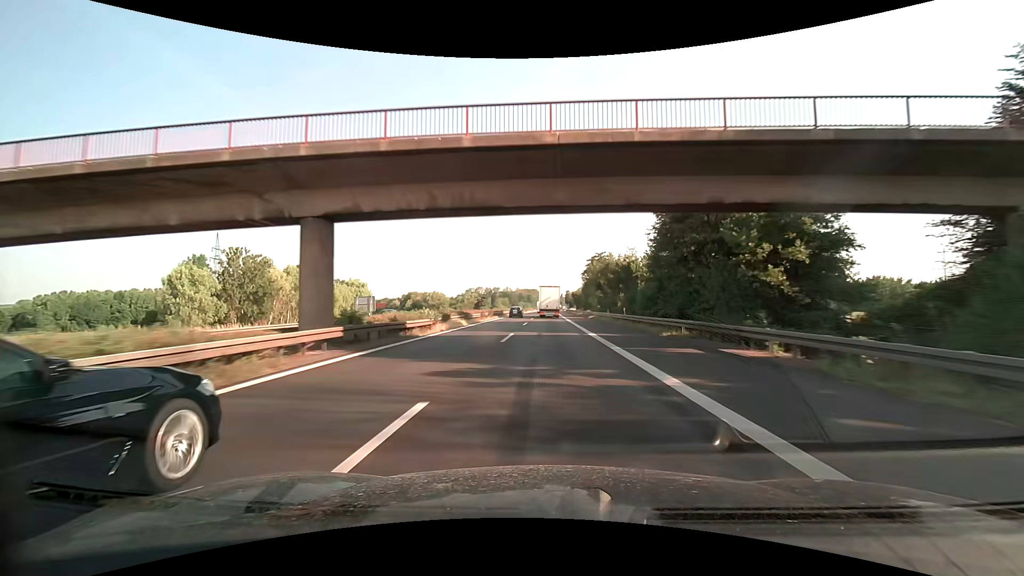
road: motorway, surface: asphalt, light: Day
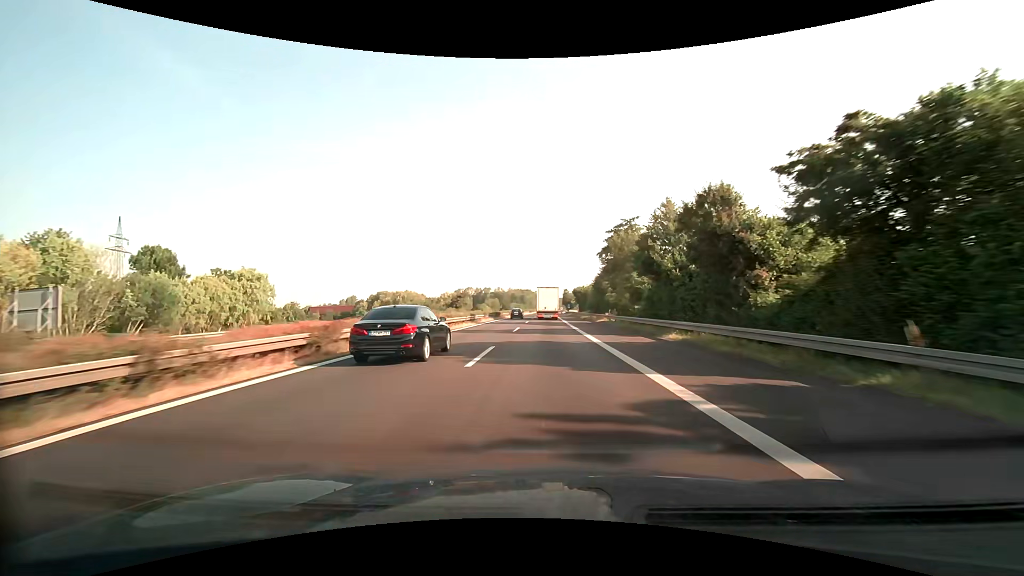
(+0.2, +43.7) m; +1°
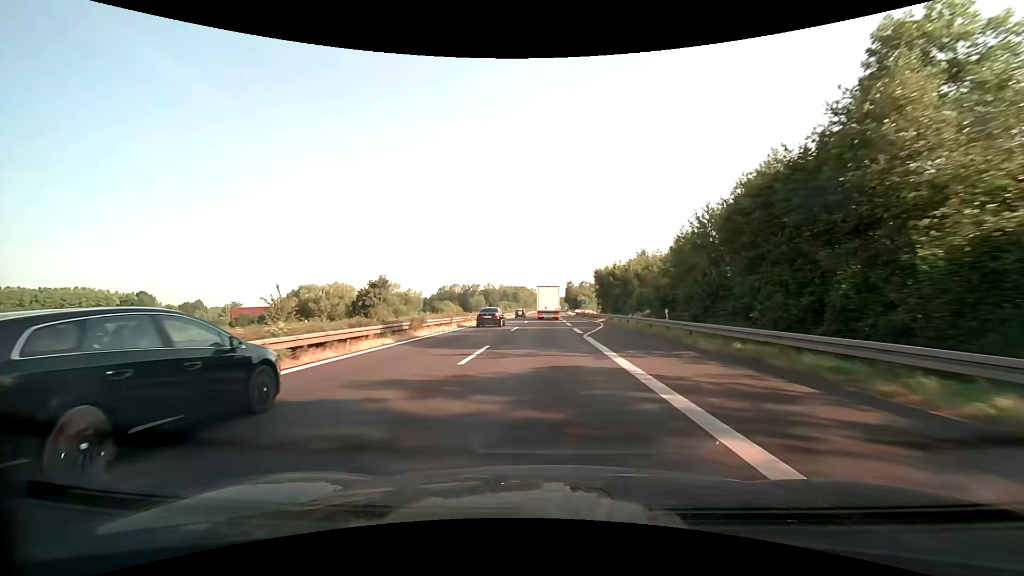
(+0.1, +71.7) m; 0°
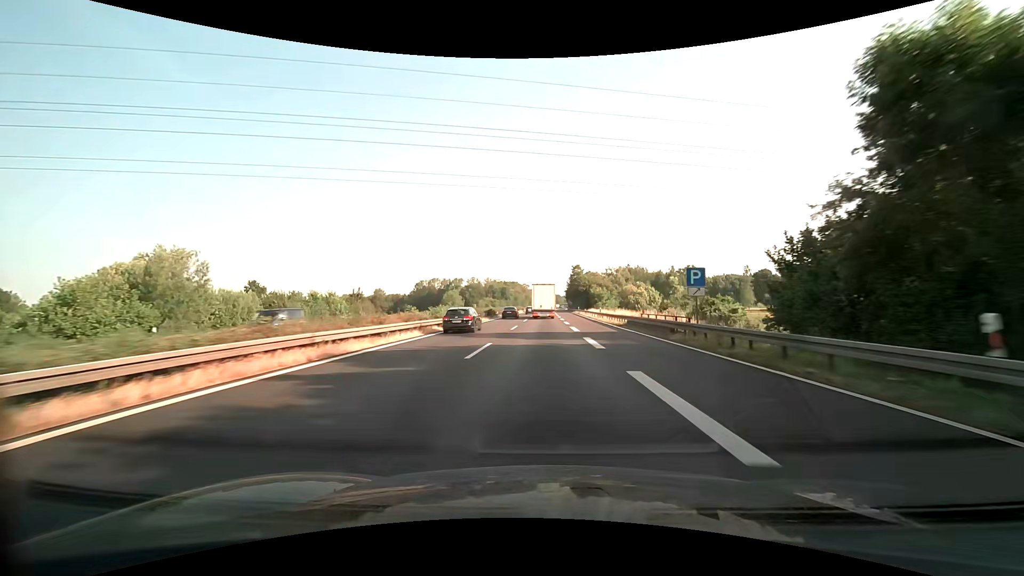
(+0.2, +70.7) m; 0°
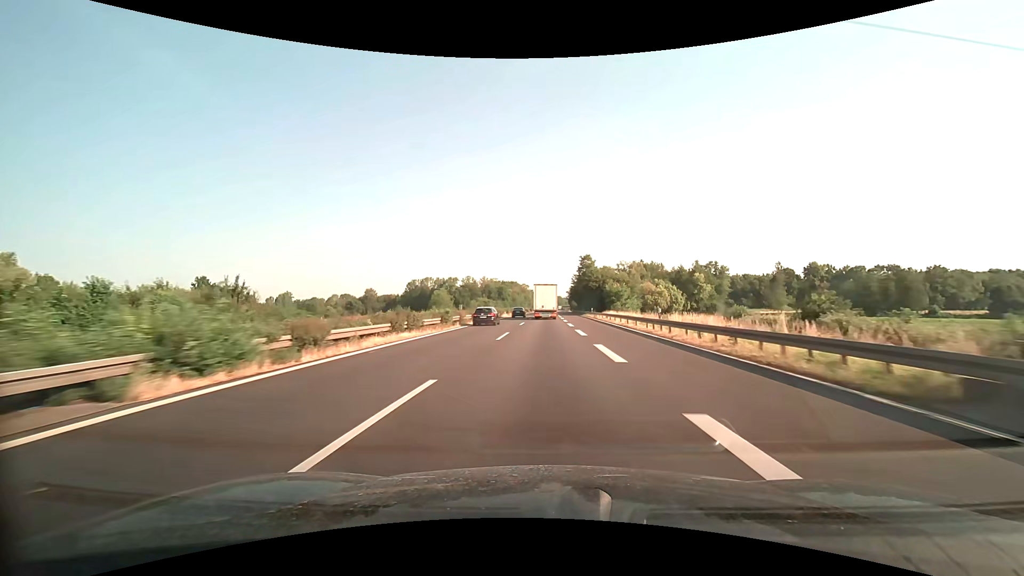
(0.0, +28.2) m; 0°
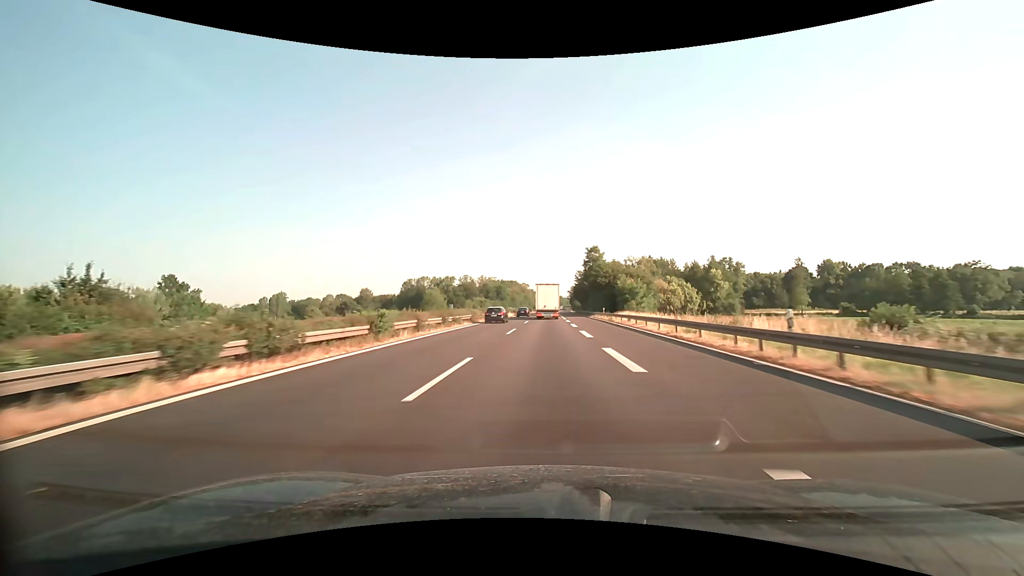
(0.0, +14.0) m; 0°
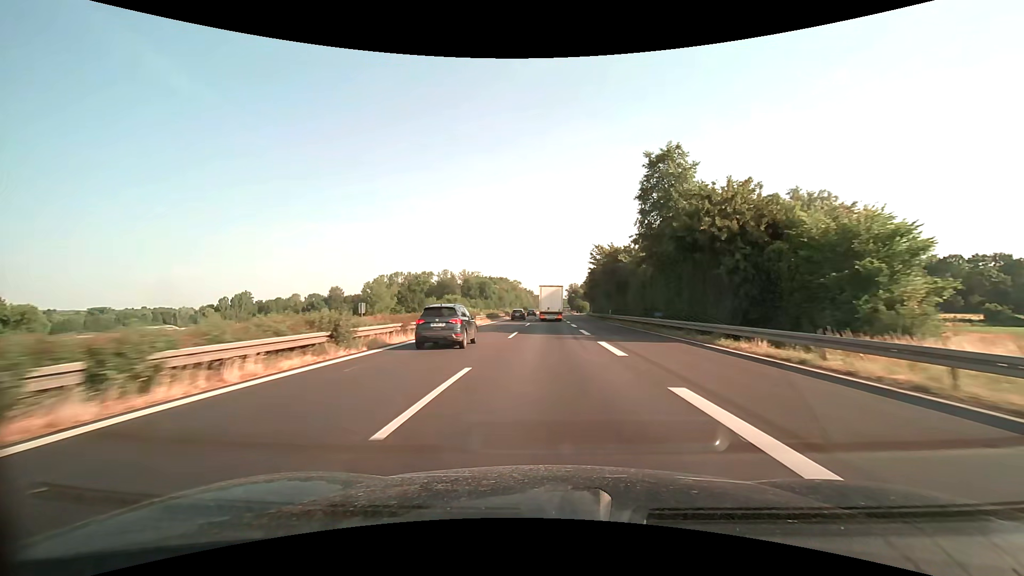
(+0.2, +56.0) m; +1°
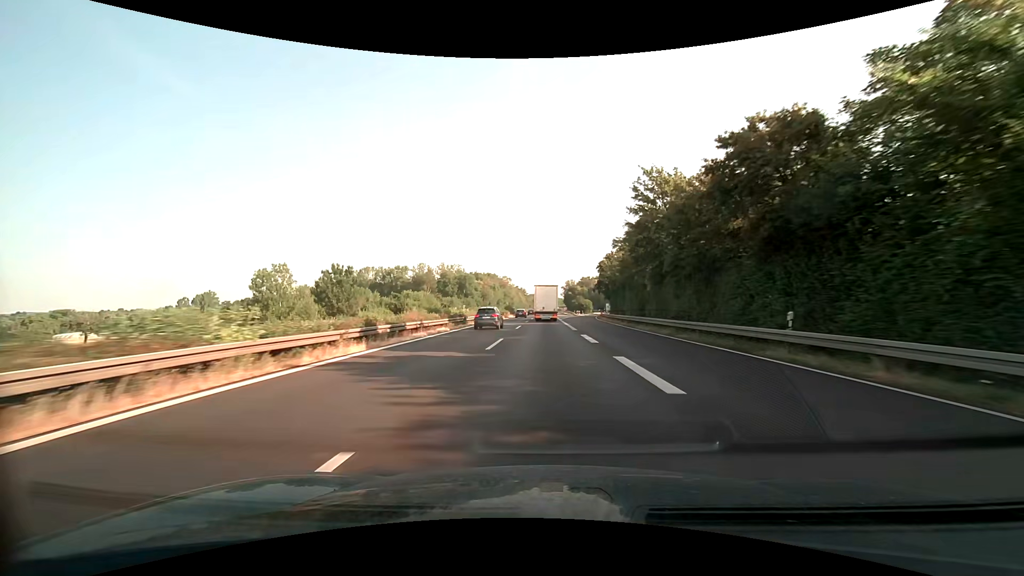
(+0.4, +41.9) m; +1°
(0, +10) (0, +20) (0, +30) (0, +40) (0, +50) (0, +60) (0, +70) (0, +80) (0, +90) (0, +100) m
